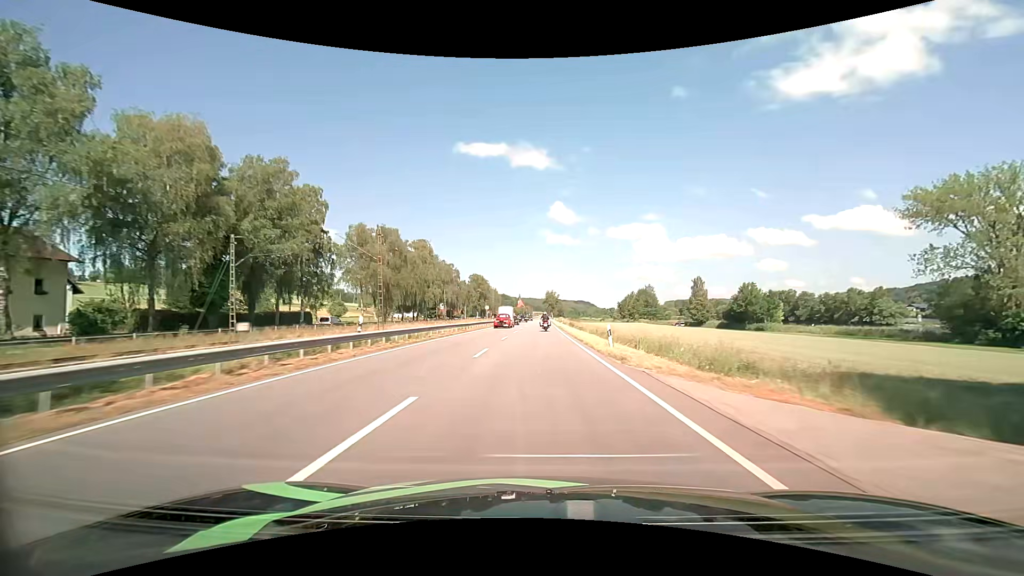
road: primary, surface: asphalt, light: Day
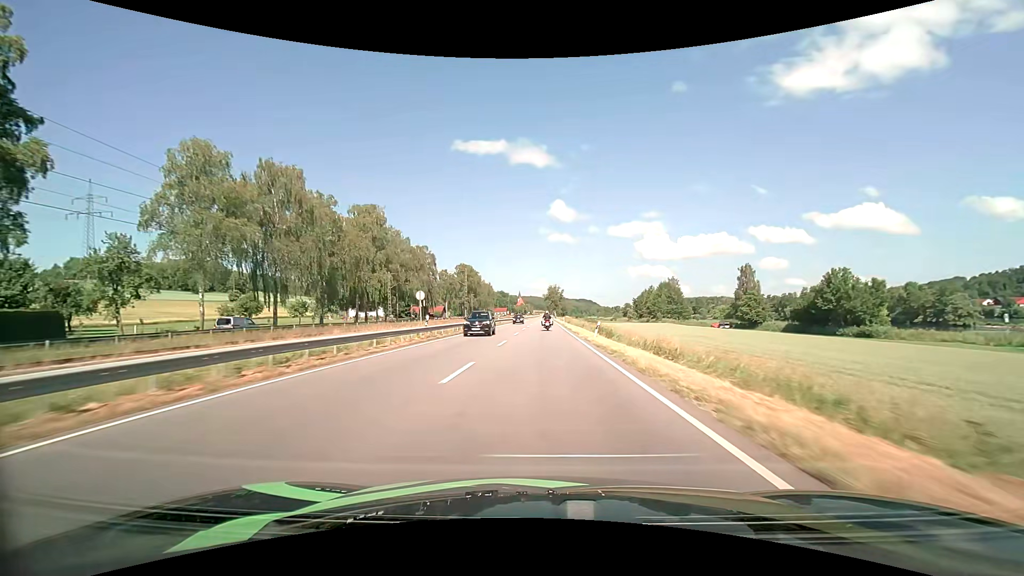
(+0.1, +42.3) m; 0°
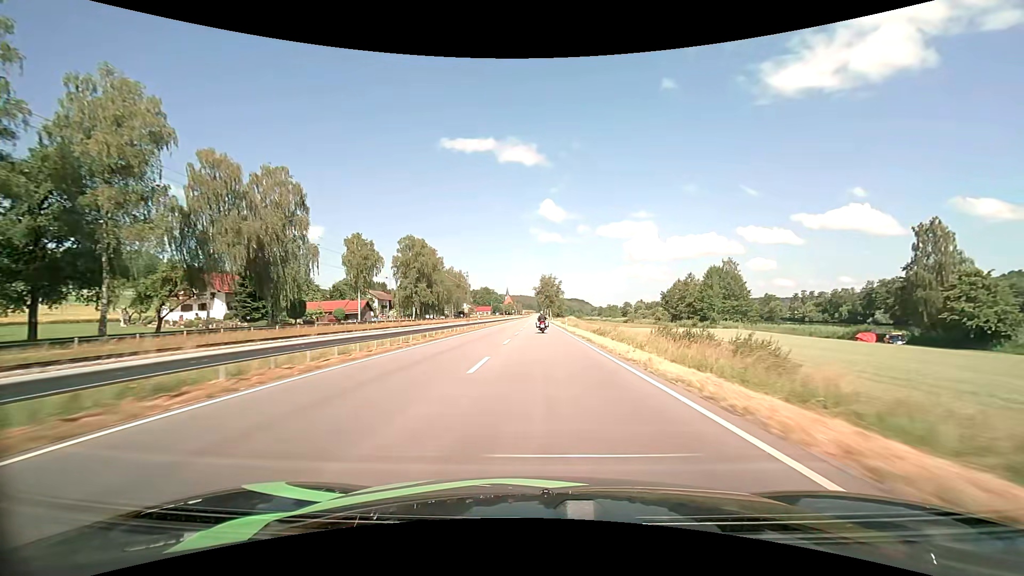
(+0.6, +70.6) m; +1°
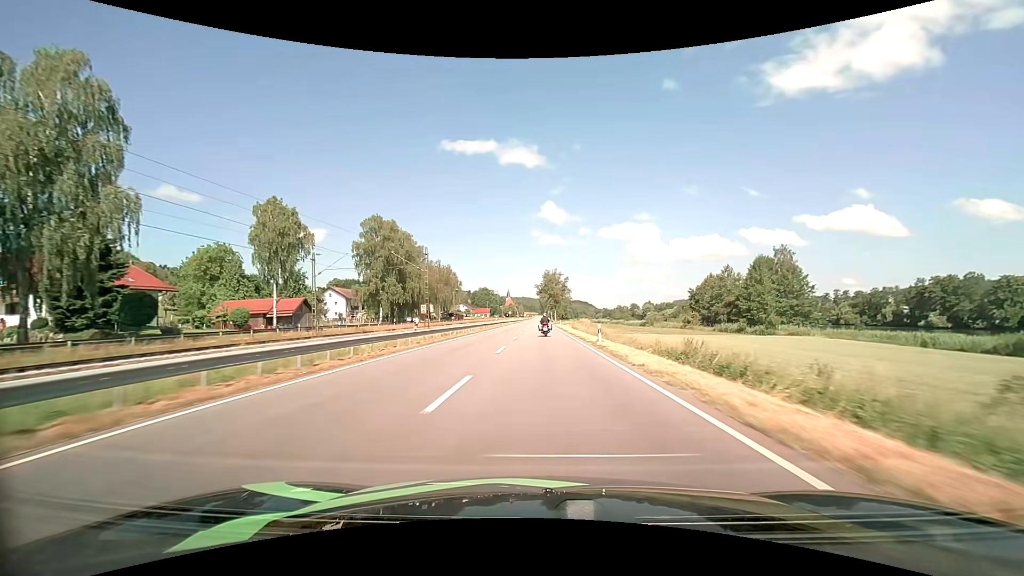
(0.0, +28.9) m; 0°
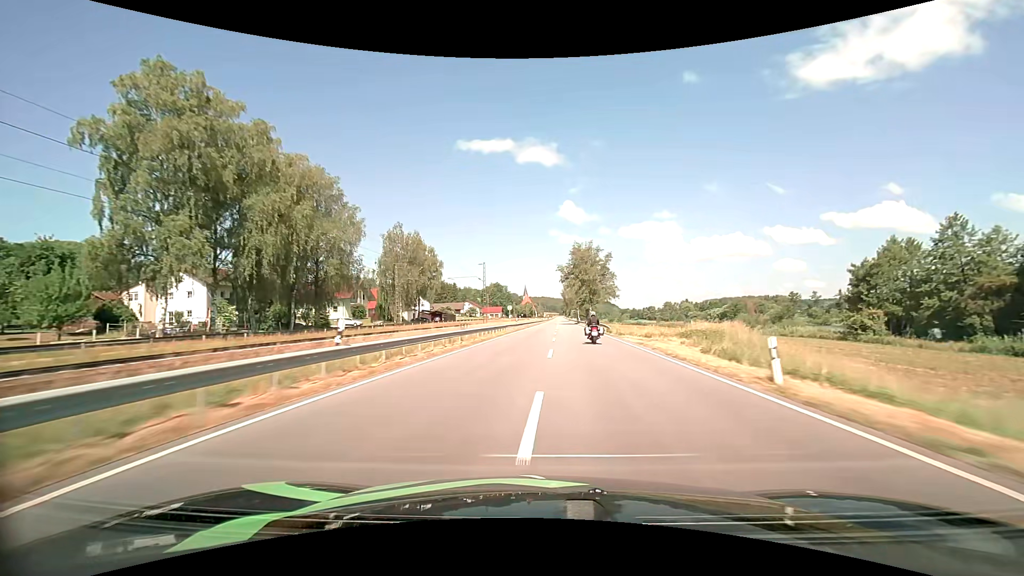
(-1.1, +63.3) m; -2°
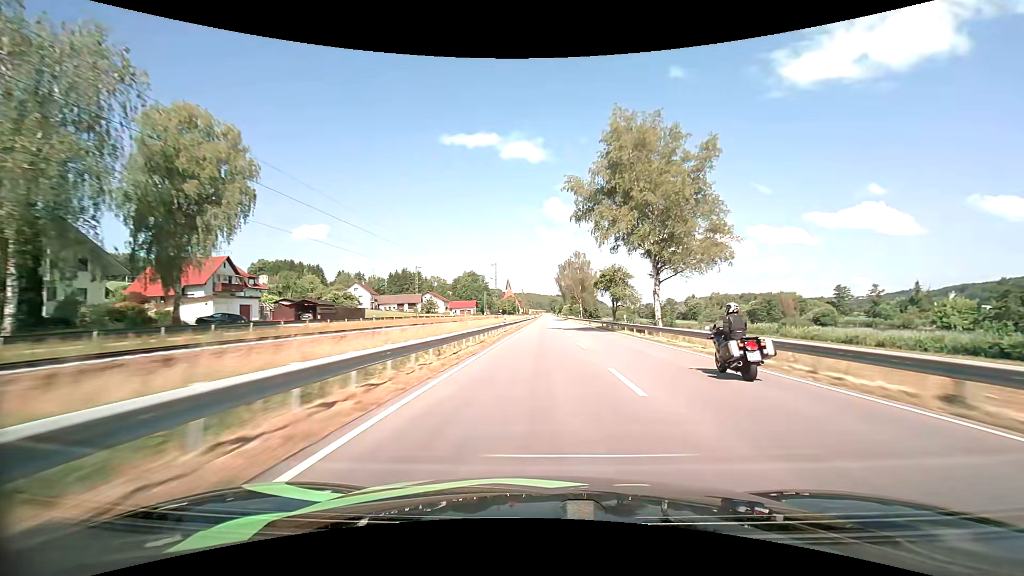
(+0.7, +69.1) m; +2°
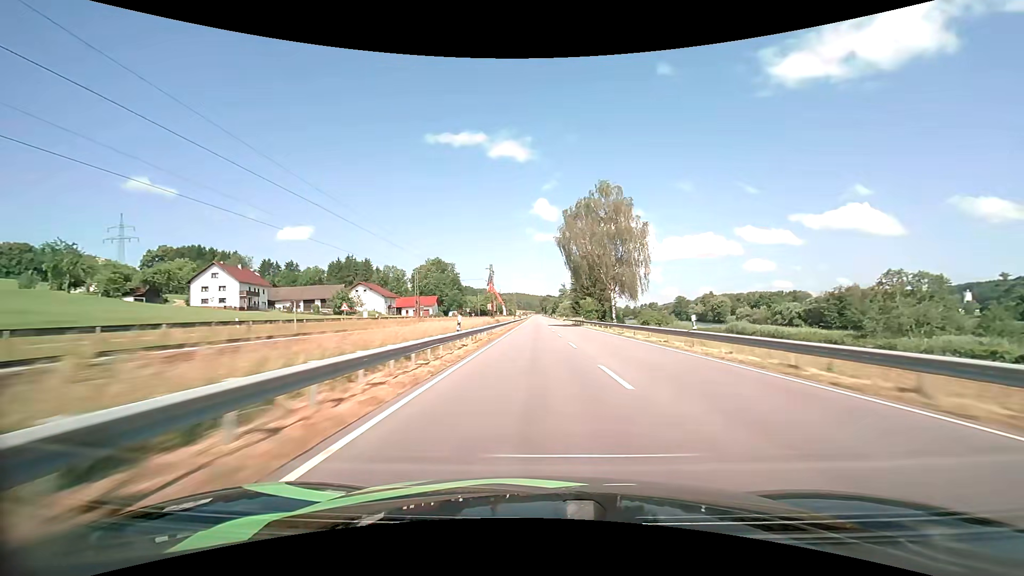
(+0.6, +71.8) m; +1°
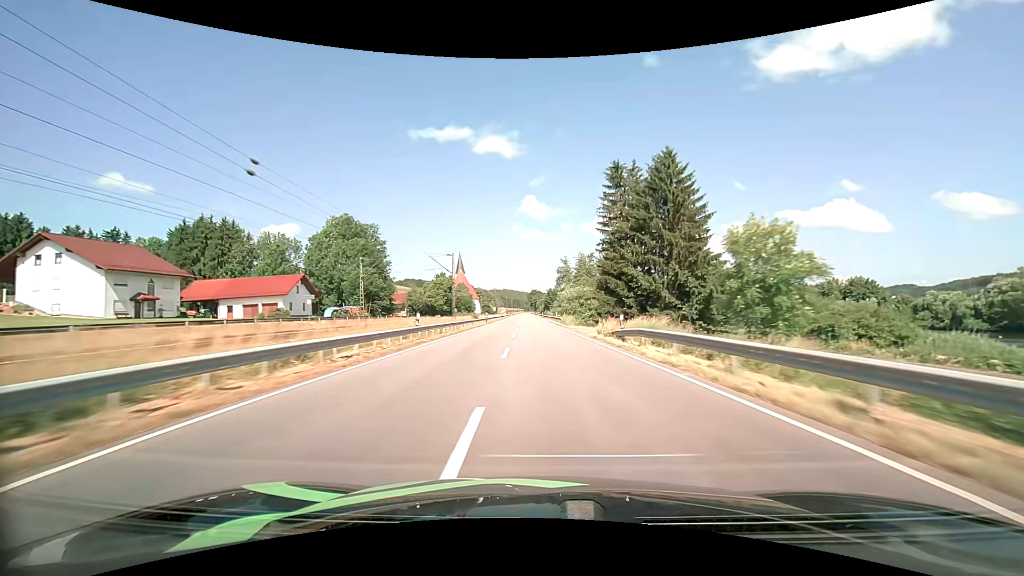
(+1.7, +90.8) m; +1°
(0, +10) (0, +20) (0, +30) (0, +40) (-1, +50) (-1, +60) (-1, +70) (-1, +80) (-2, +90) (-2, +100) m
